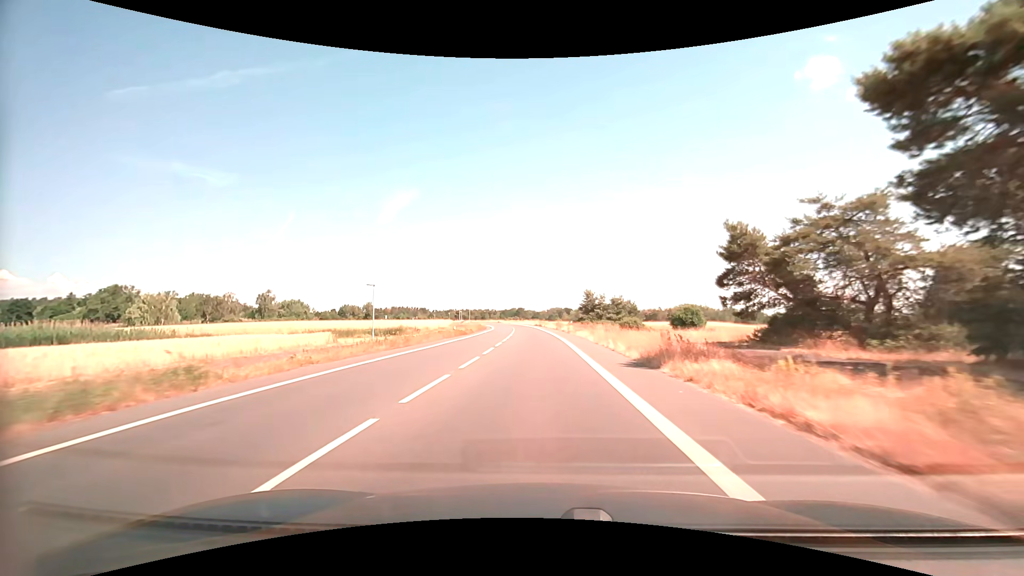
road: primary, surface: asphalt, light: Day
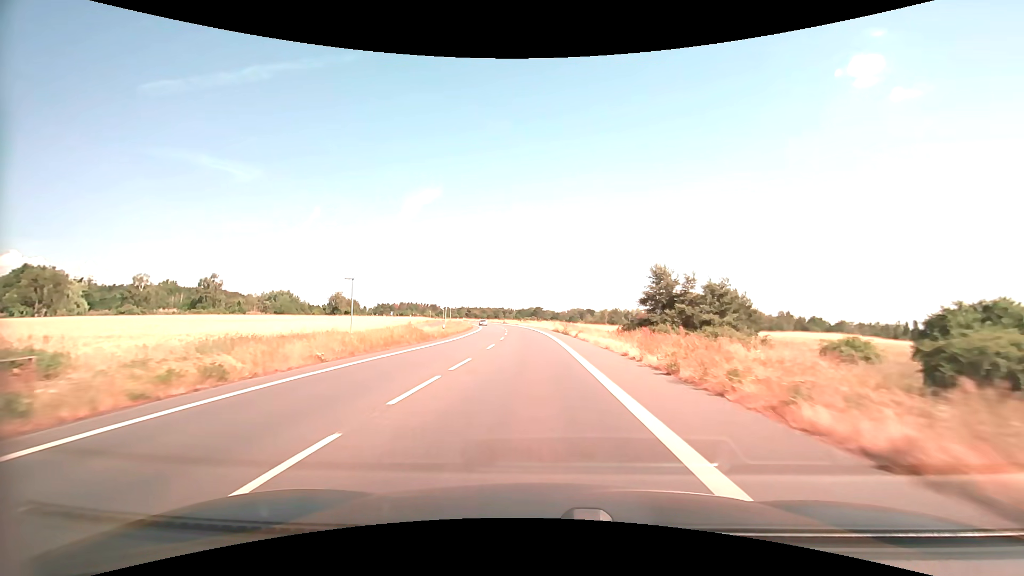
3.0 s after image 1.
(-0.6, +54.4) m; -2°
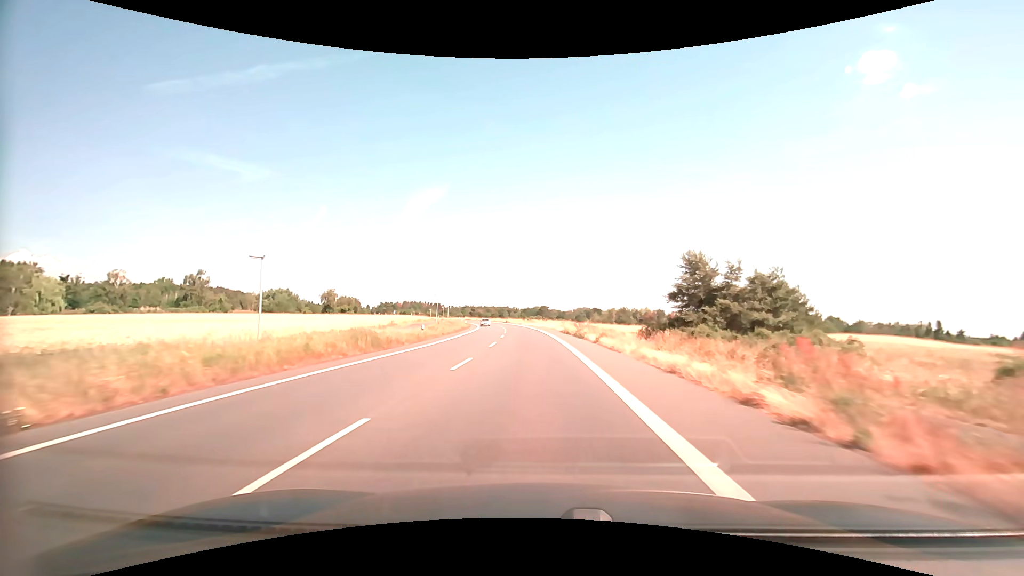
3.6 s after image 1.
(-0.1, +11.1) m; -1°
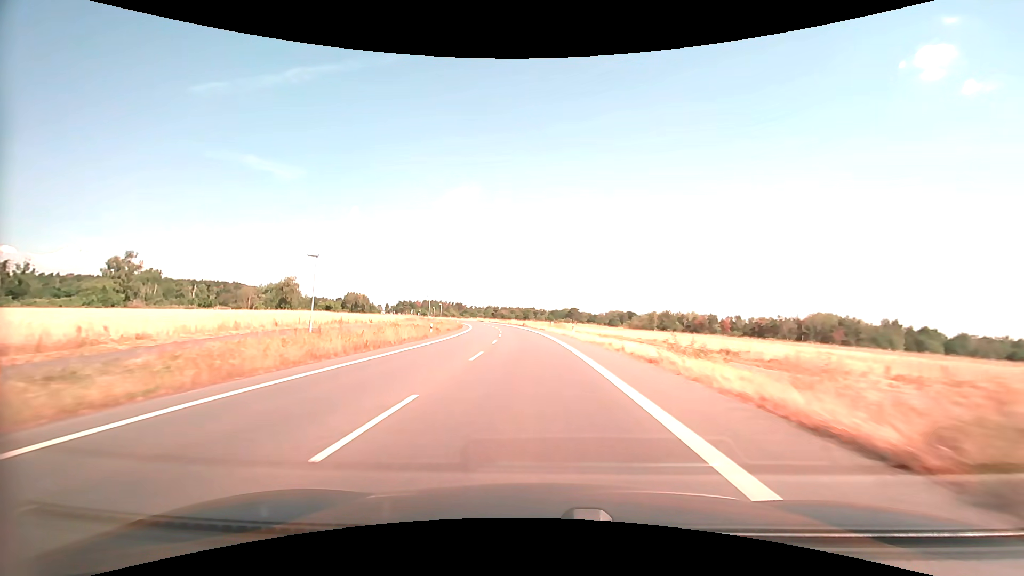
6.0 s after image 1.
(-1.2, +45.1) m; -3°
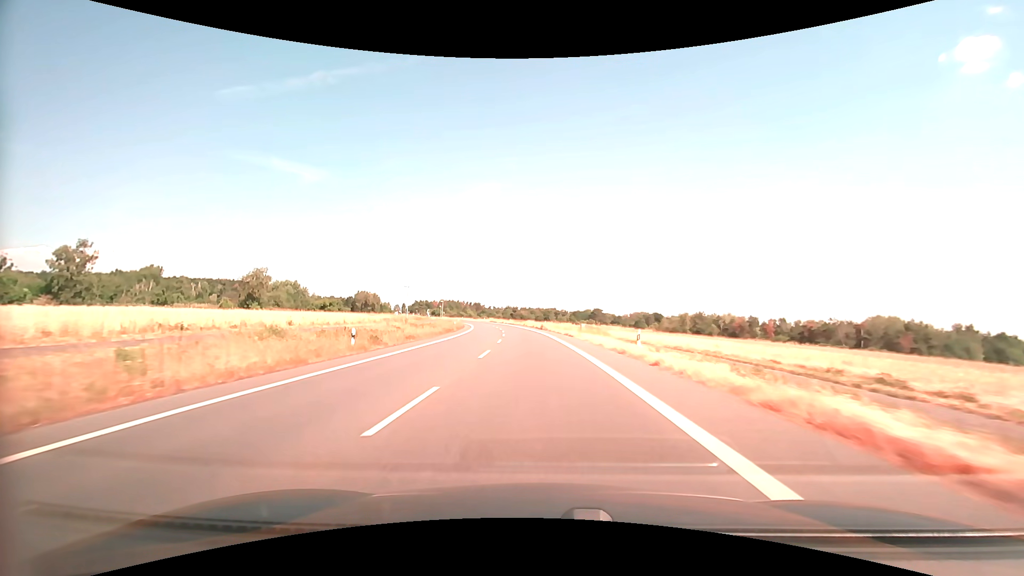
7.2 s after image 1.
(-0.5, +22.9) m; -2°
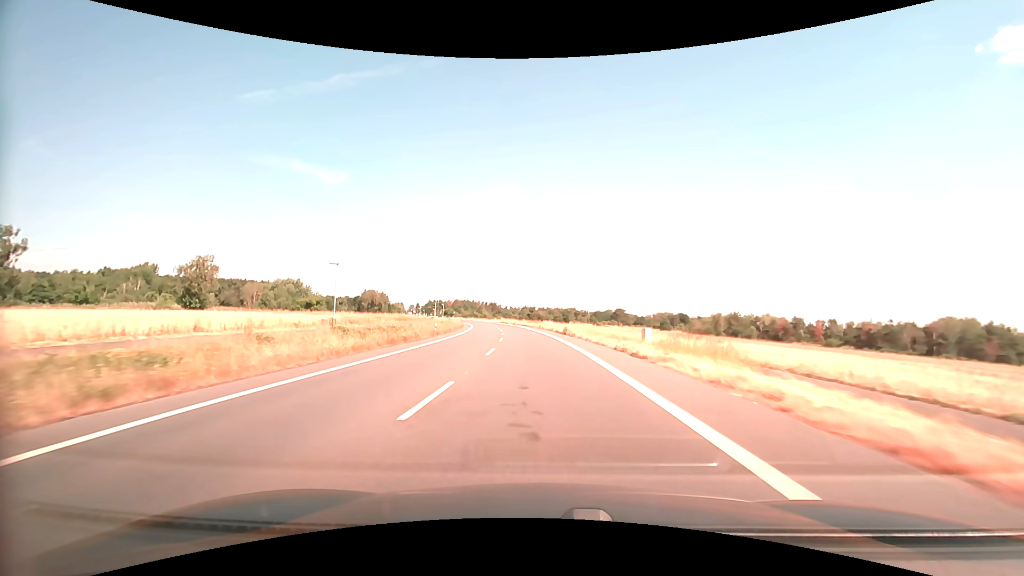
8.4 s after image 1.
(-0.5, +23.1) m; -2°
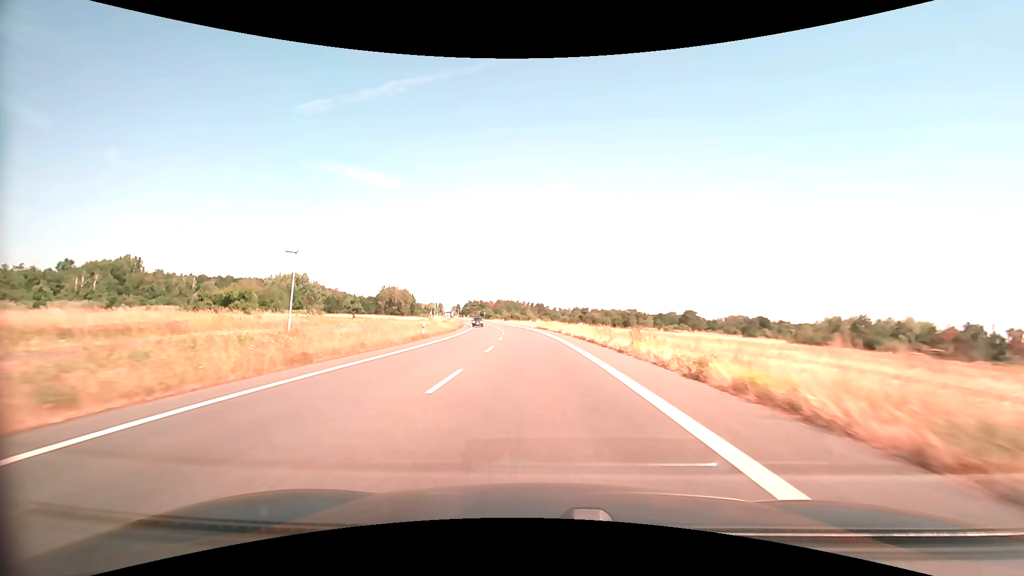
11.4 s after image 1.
(-2.7, +58.3) m; -6°
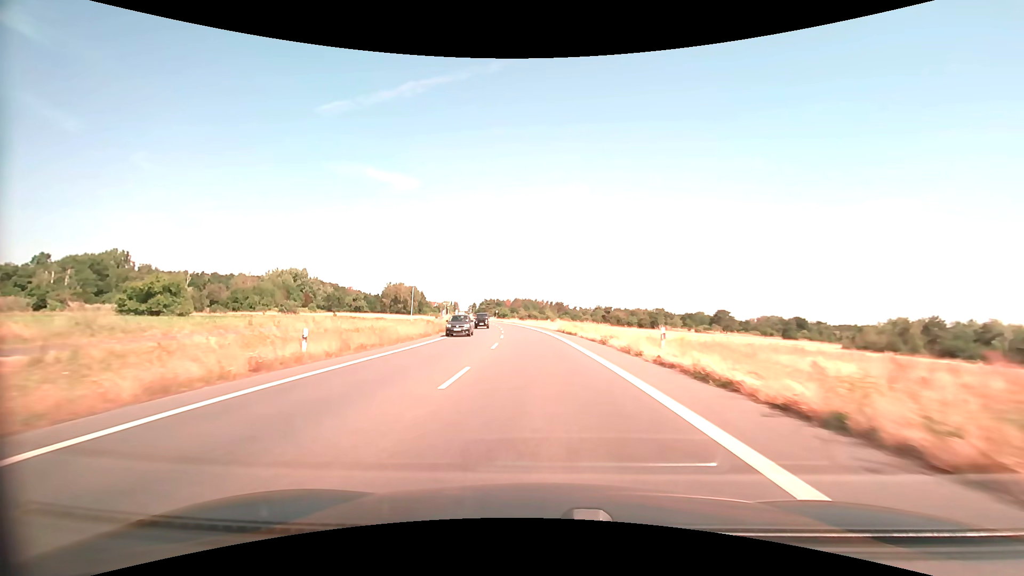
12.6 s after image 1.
(-0.4, +22.9) m; -2°
(0, +10) (0, +20) (-1, +30) (-1, +40) (-2, +50) (-3, +60) (-4, +70) (-5, +80) (-6, +90) (-8, +100) m
